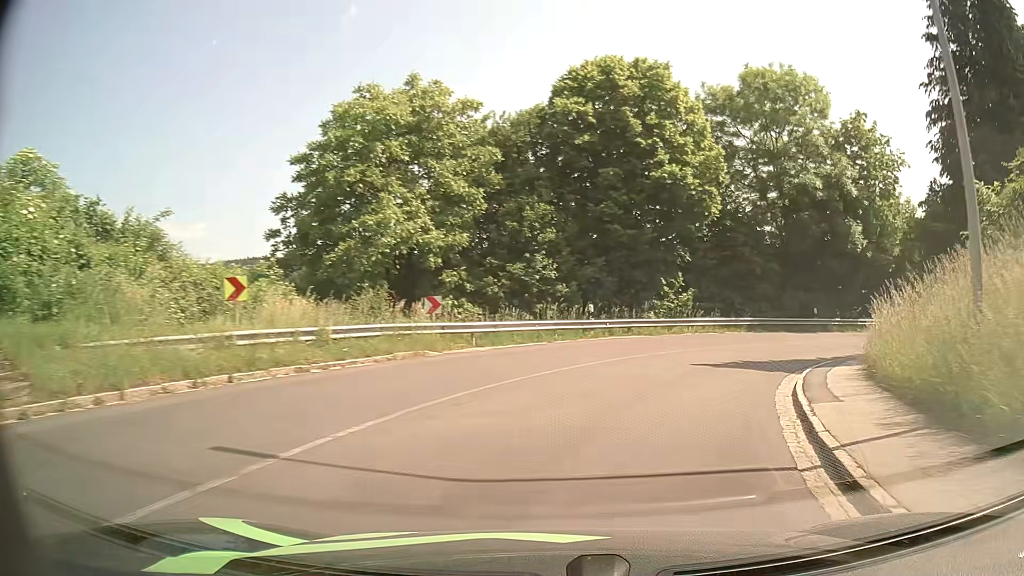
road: tertiary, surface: asphalt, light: Day
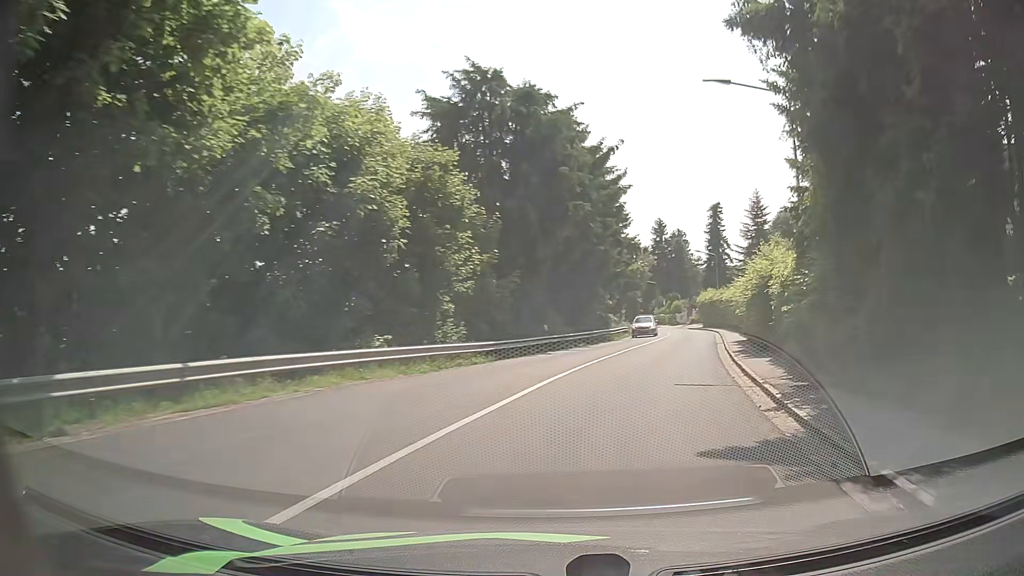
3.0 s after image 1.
(+12.8, +25.6) m; +56°
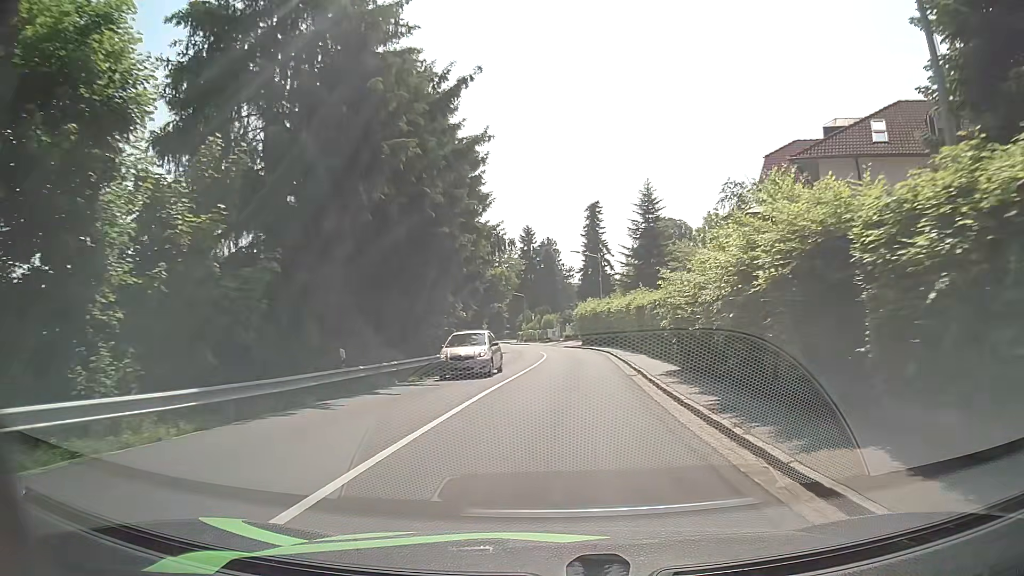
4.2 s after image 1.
(+1.7, +12.7) m; +13°
(0, +10) (+1, +20) (+1, +30) (+2, +40) (+1, +50) (+1, +60) (0, +70) (-2, +80) (-3, +90) (-5, +100) m
